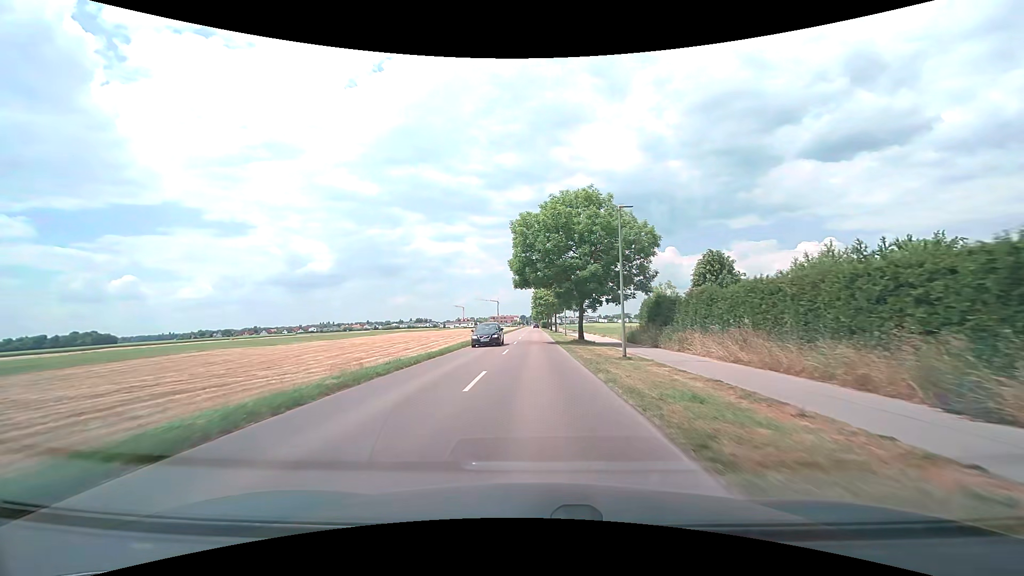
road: tertiary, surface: asphalt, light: Day
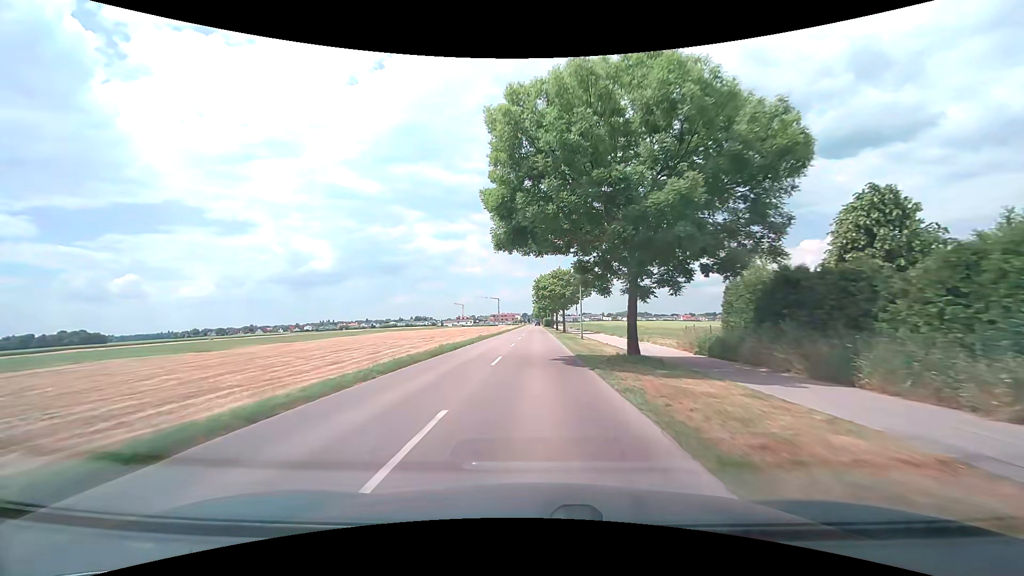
(0.0, +18.5) m; 0°
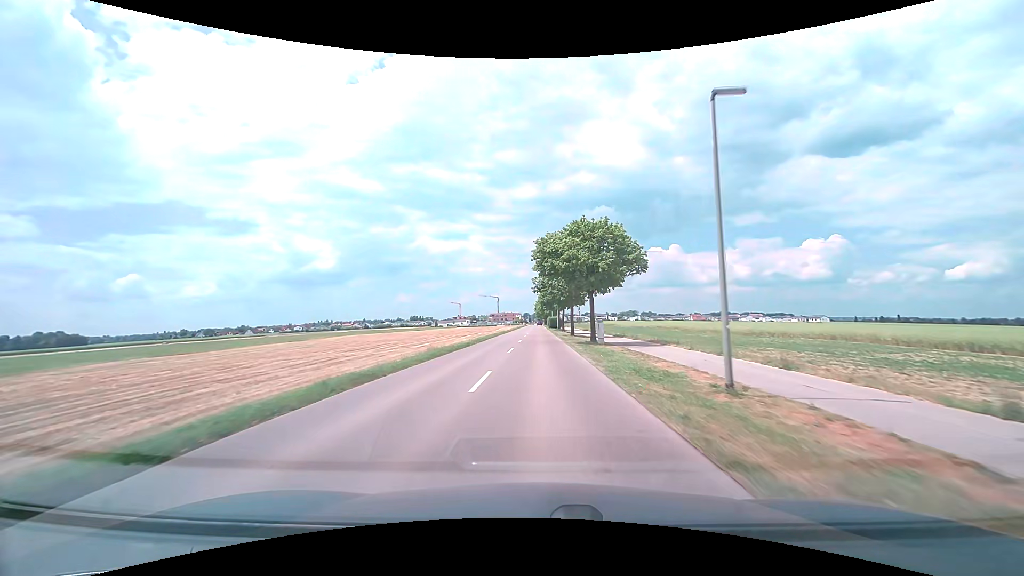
(-0.1, +30.0) m; 0°
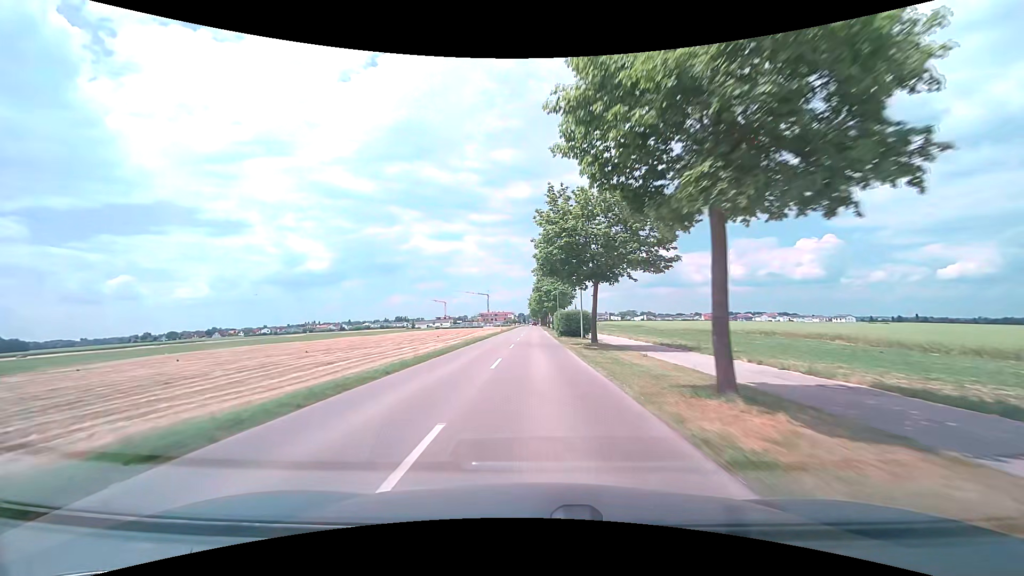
(0.0, +54.9) m; 0°
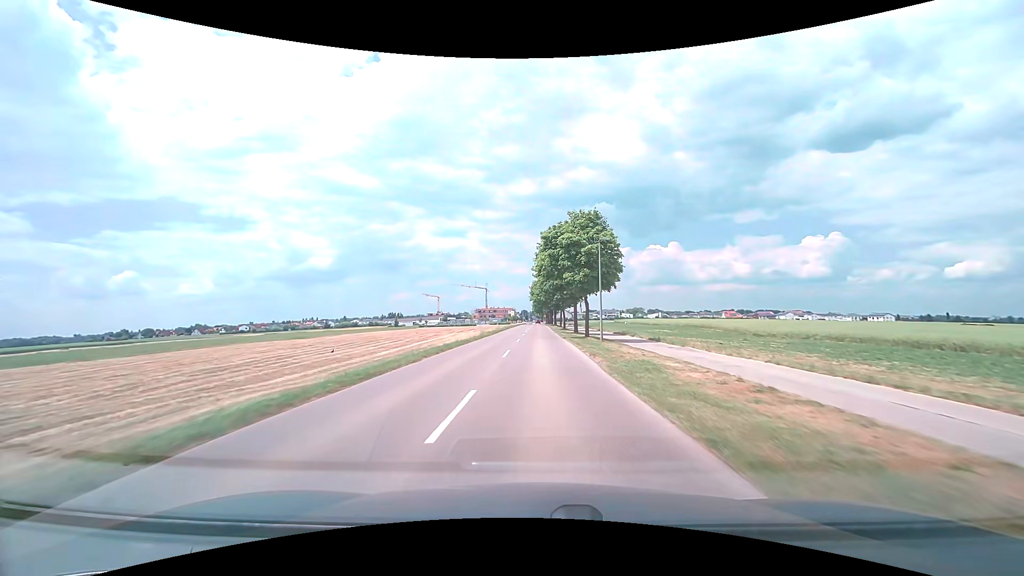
(-0.2, +44.9) m; 0°
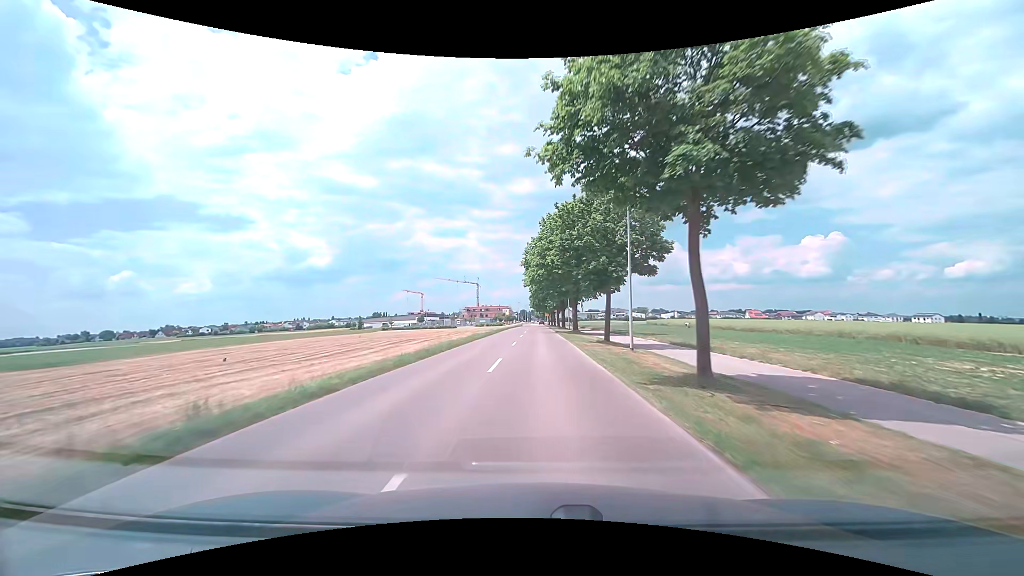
(0.0, +52.5) m; 0°
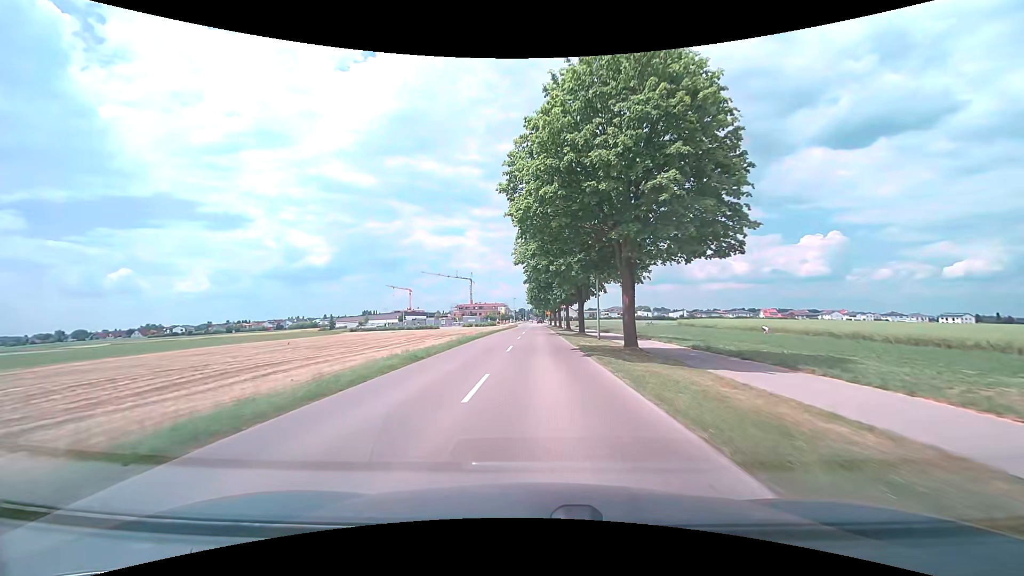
(-0.1, +27.9) m; -1°
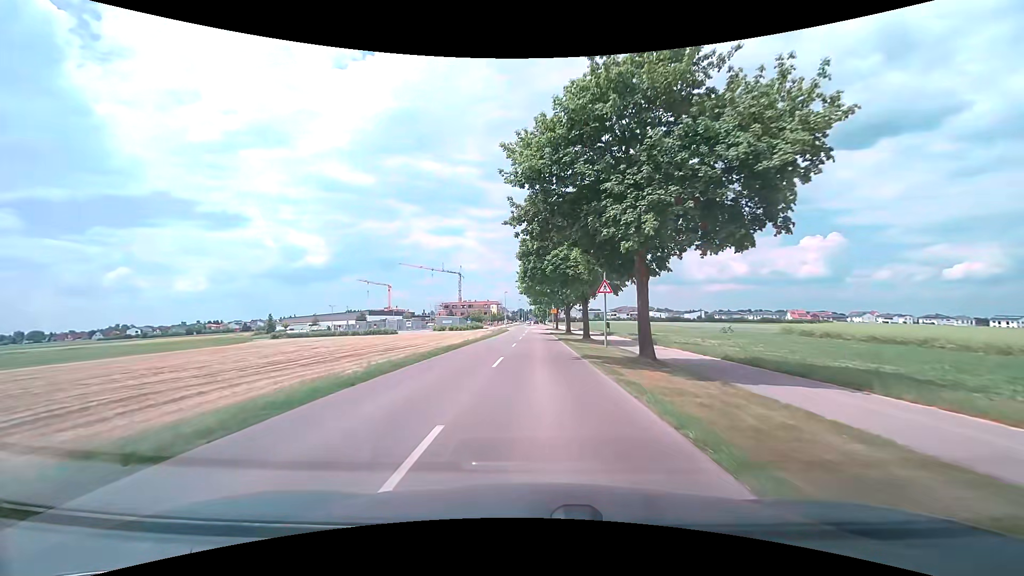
(+0.5, +41.2) m; +1°
(0, +10) (0, +20) (0, +30) (0, +40) (0, +50) (0, +60) (0, +70) (0, +80) (0, +90) (+1, +100) m
